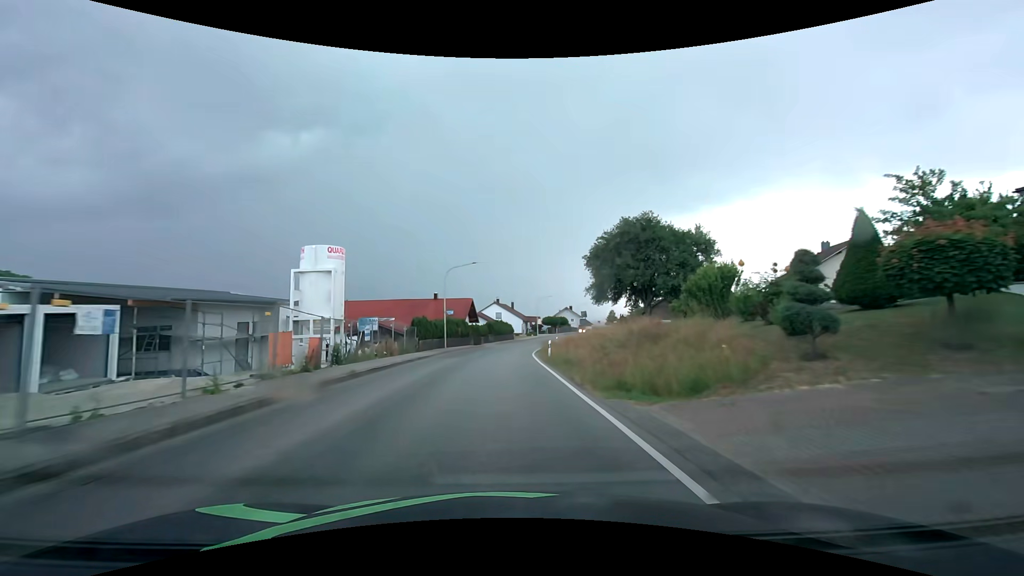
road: secondary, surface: asphalt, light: Day
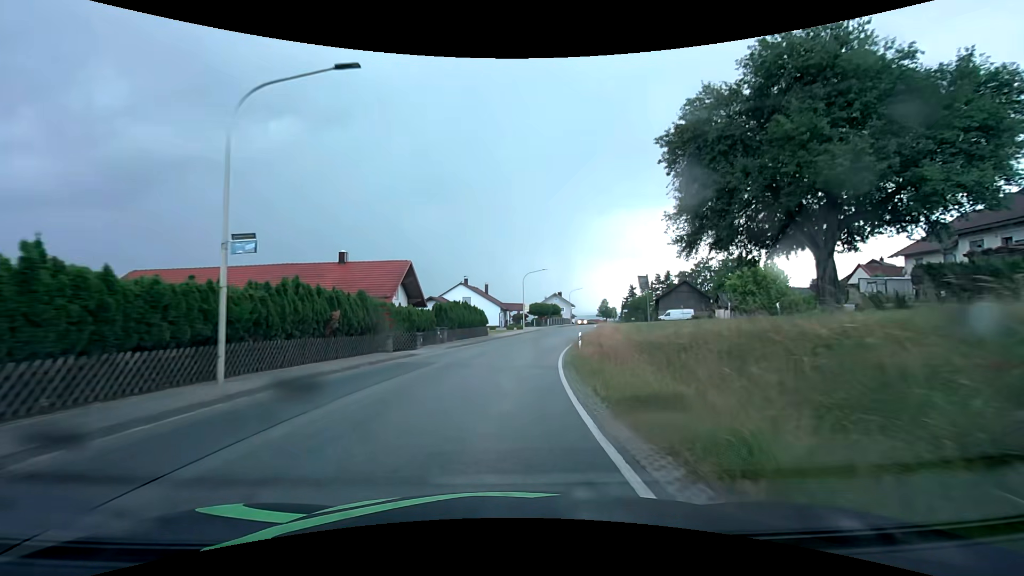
(+0.5, +31.3) m; +3°
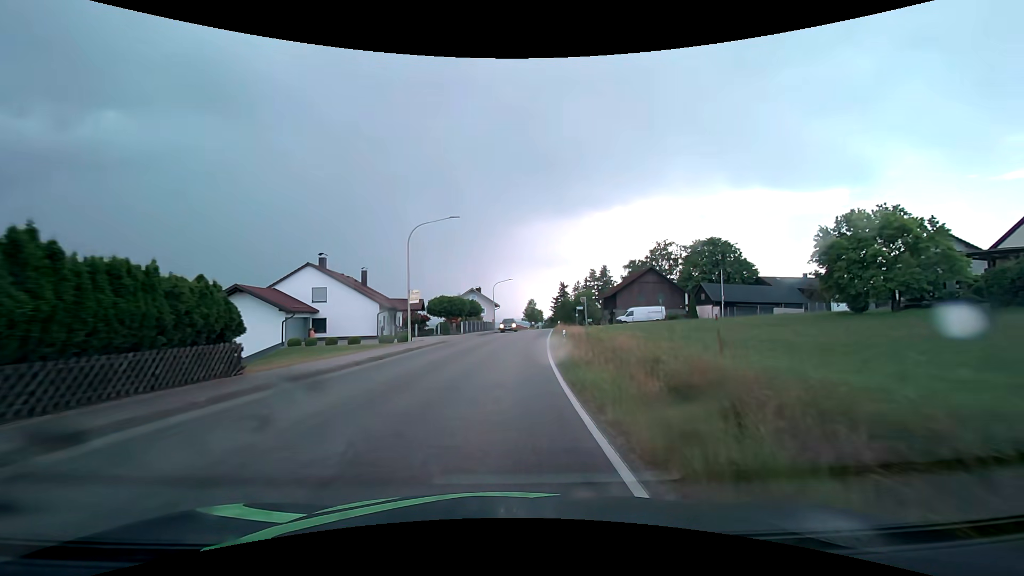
(+2.5, +31.3) m; +10°
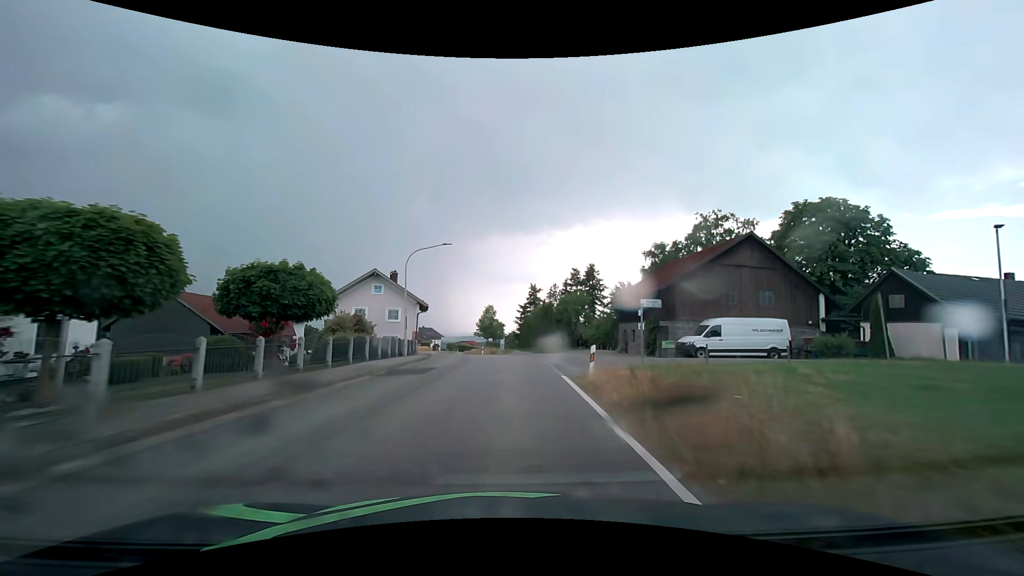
(+1.8, +39.9) m; +4°
